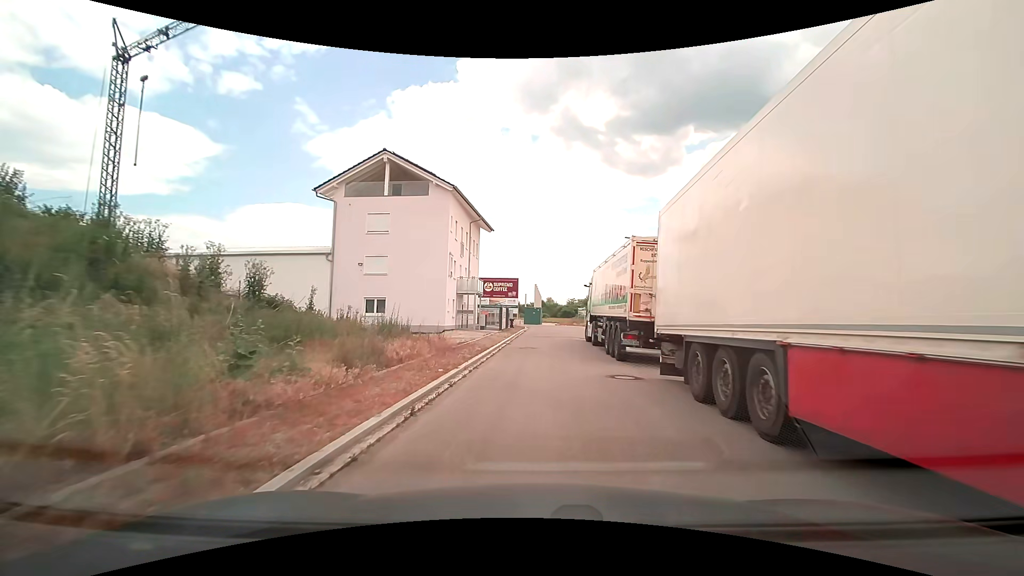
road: residential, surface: asphalt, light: Day
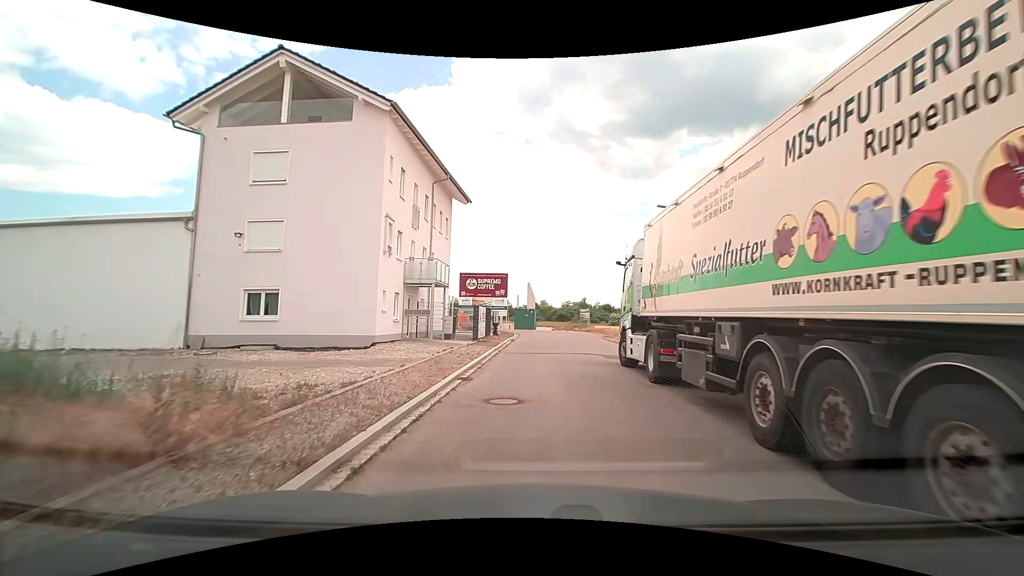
(+0.1, +13.1) m; +2°
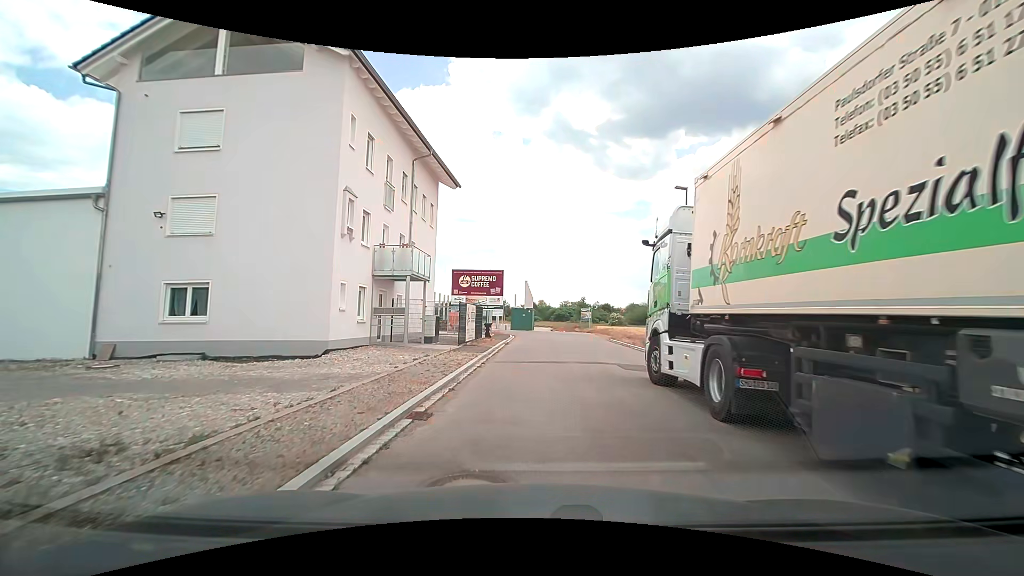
(-0.1, +4.1) m; -1°
(0, +10) (+1, +20) (+3, +30) (+4, +40) (+2, +49) (-7, +54) (-17, +55) (-27, +56) (-37, +57) (-47, +58) m
